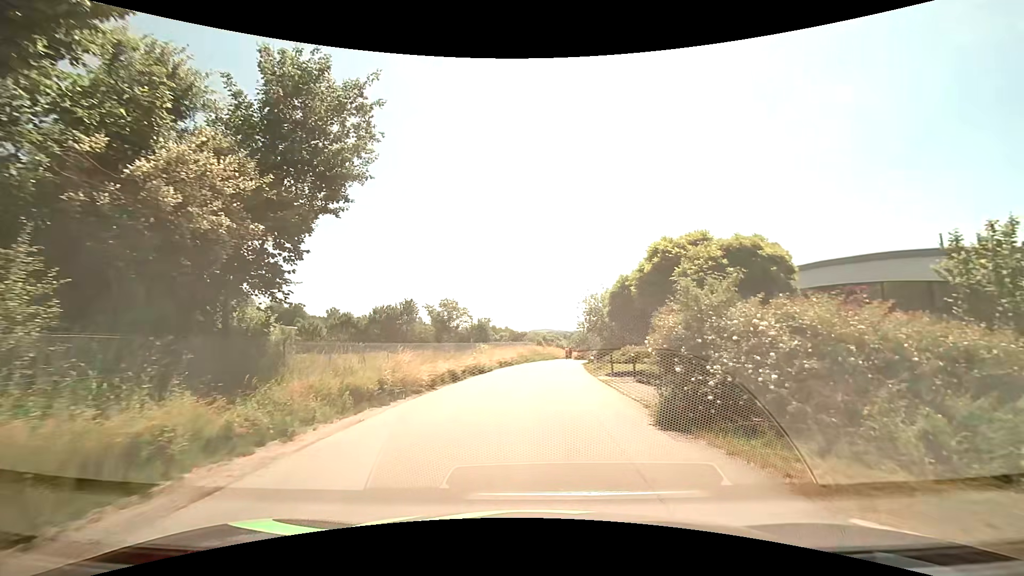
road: tertiary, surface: asphalt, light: Day
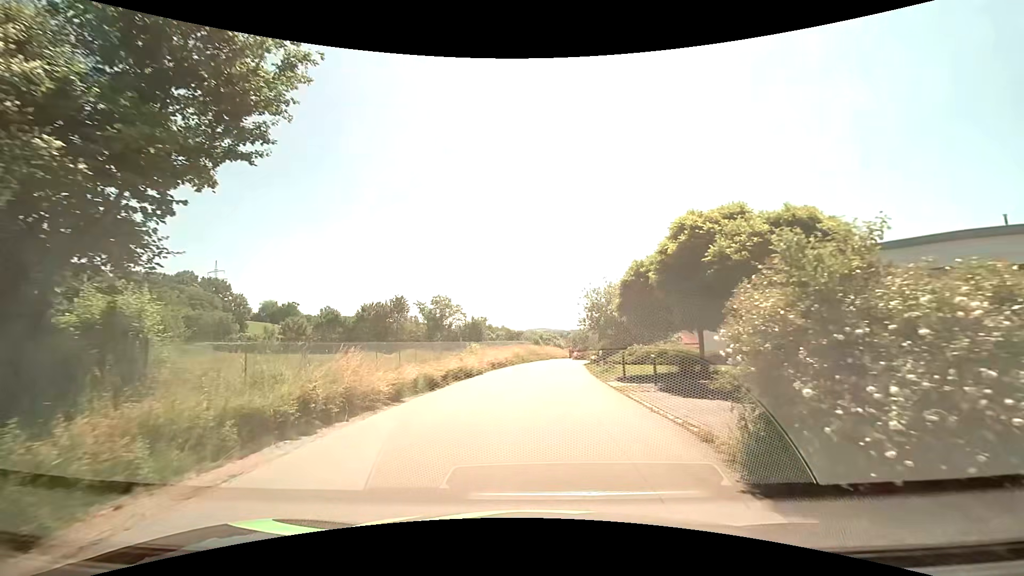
(0.0, +3.9) m; 0°
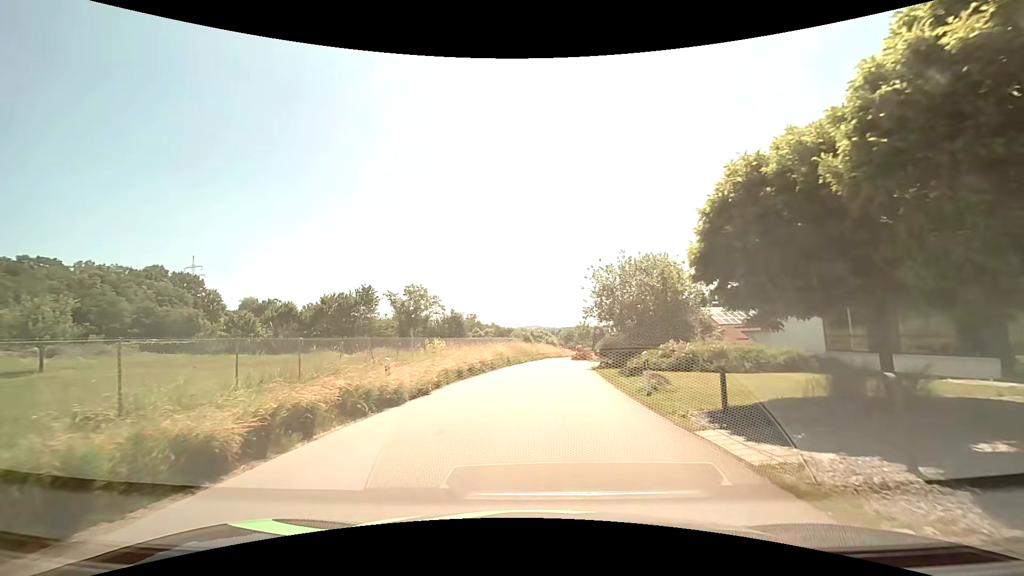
(0.0, +11.2) m; +1°
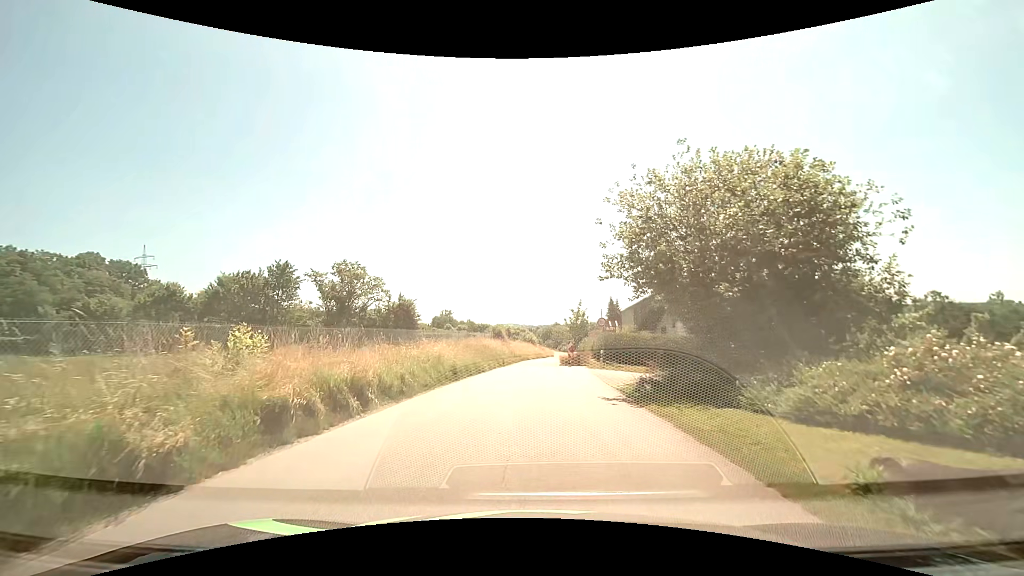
(+0.4, +16.4) m; +3°
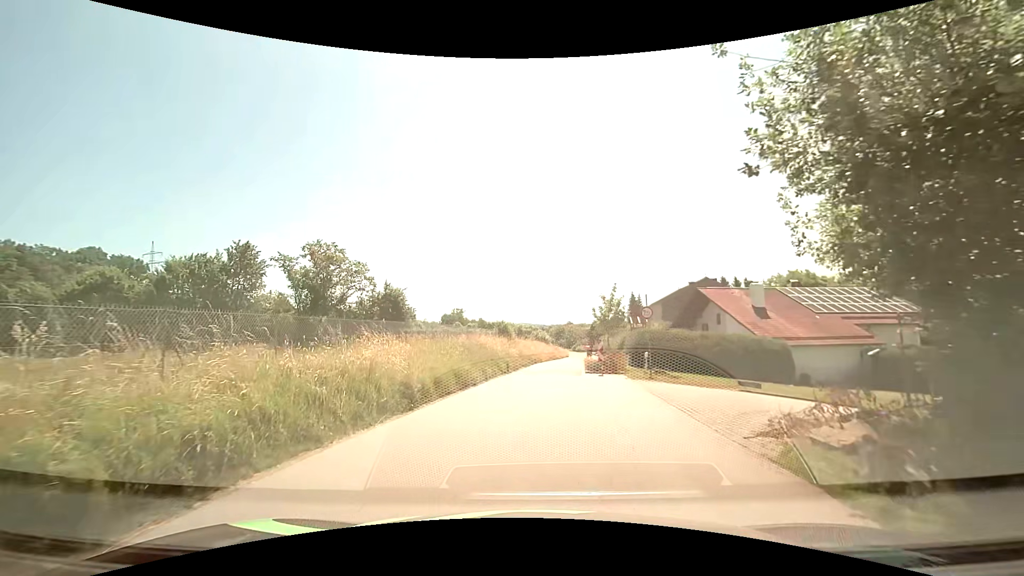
(-0.1, +9.1) m; -1°
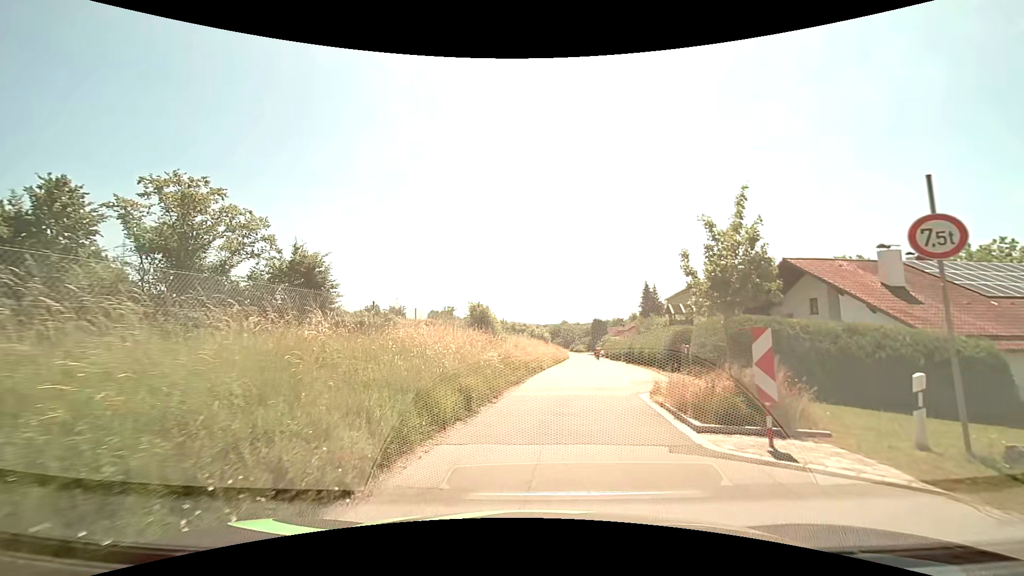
(-0.1, +16.0) m; +1°
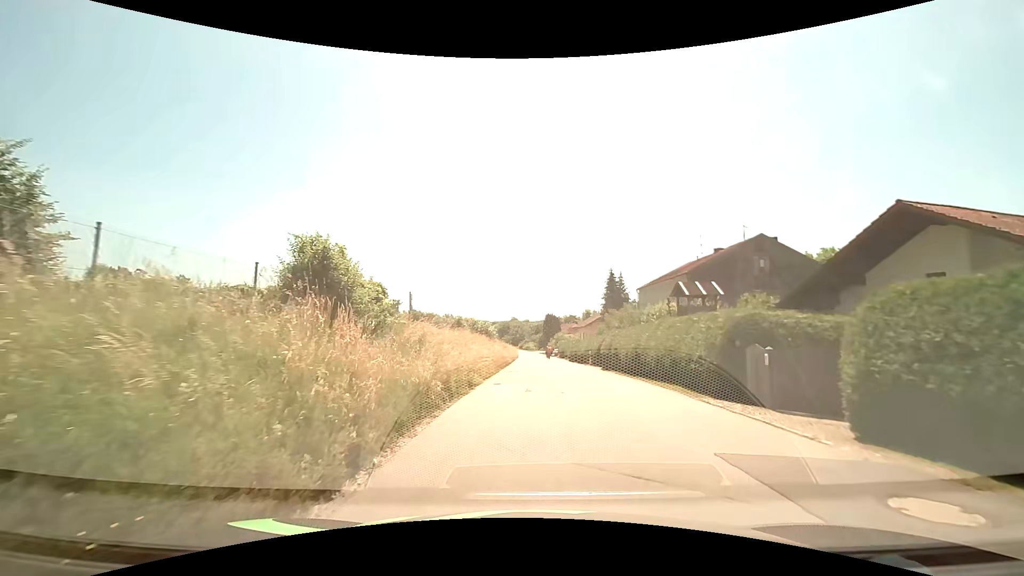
(+0.6, +13.5) m; +6°
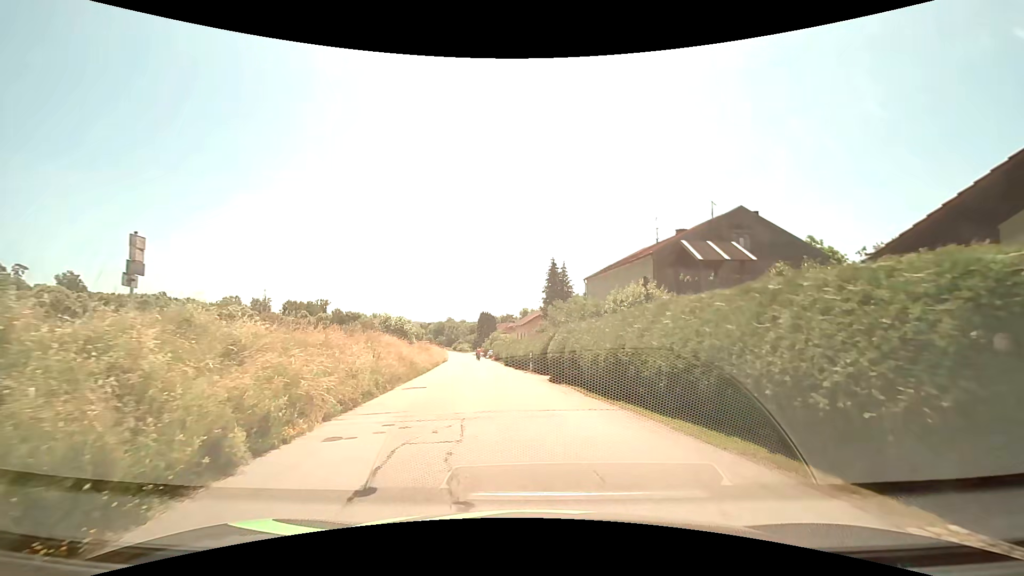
(+0.7, +9.7) m; +8°
(0, +10) (-1, +20) (-2, +30) (-4, +40) (-5, +50) (-6, +60) (-8, +70) (-9, +79) (-11, +89) (-13, +99) m
